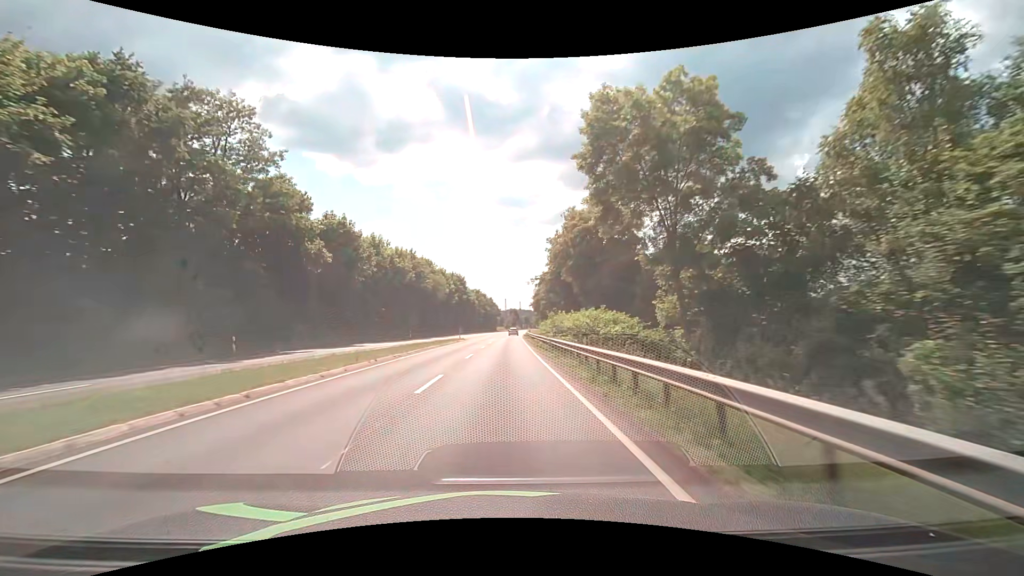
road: primary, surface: asphalt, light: Day
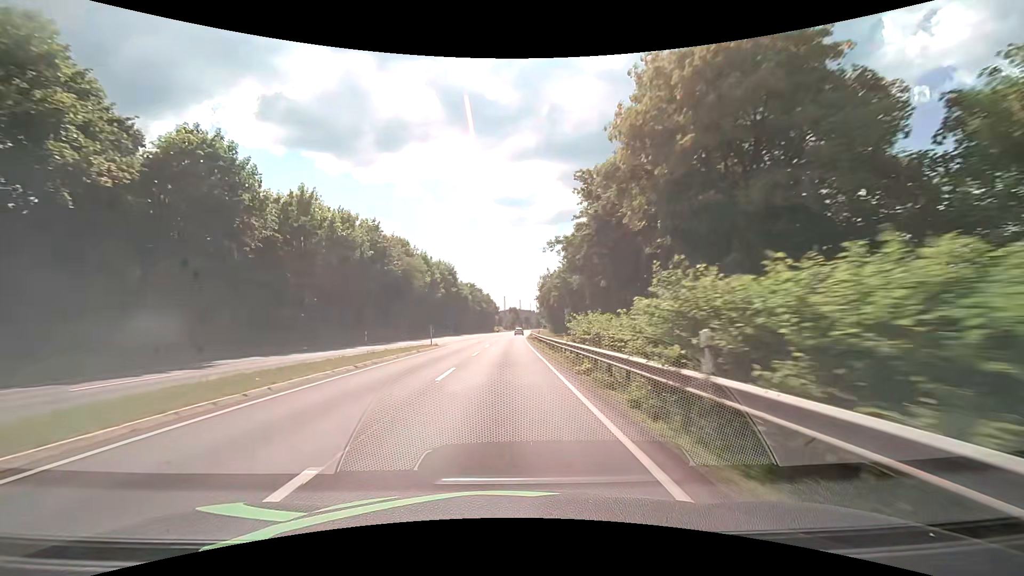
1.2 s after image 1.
(0.0, +21.5) m; 0°
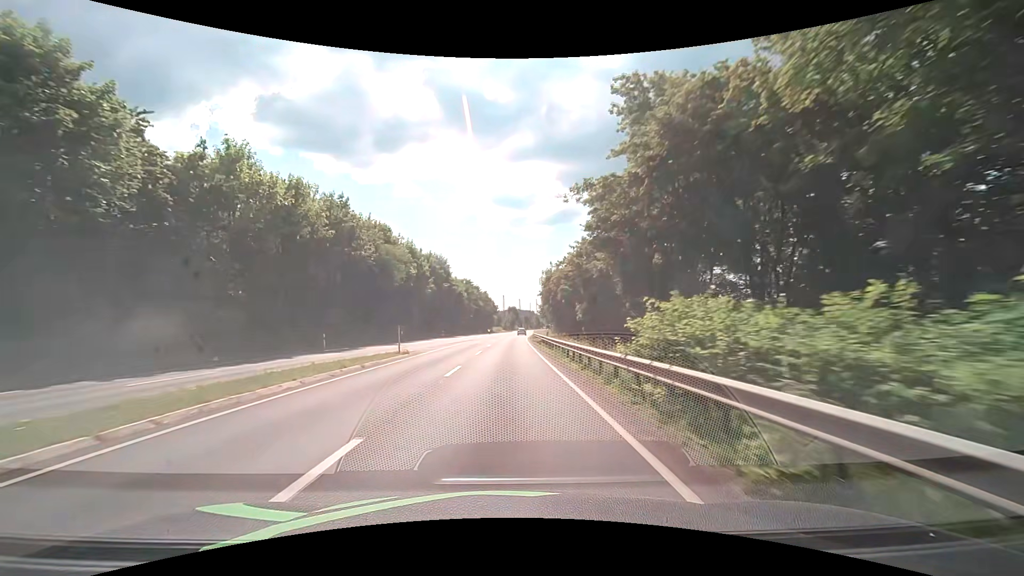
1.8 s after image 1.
(0.0, +10.7) m; 0°
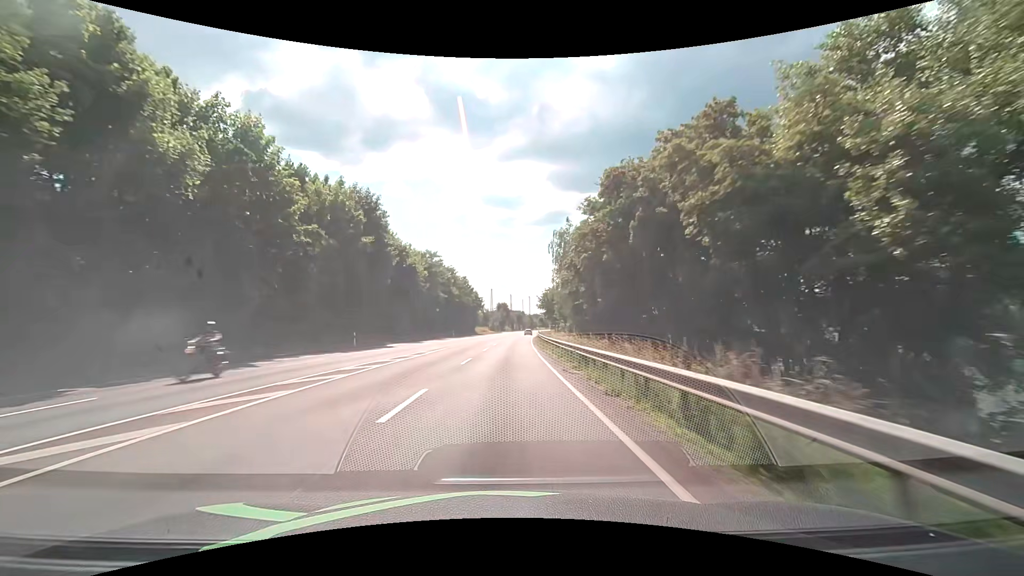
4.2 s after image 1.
(+0.5, +42.9) m; +2°
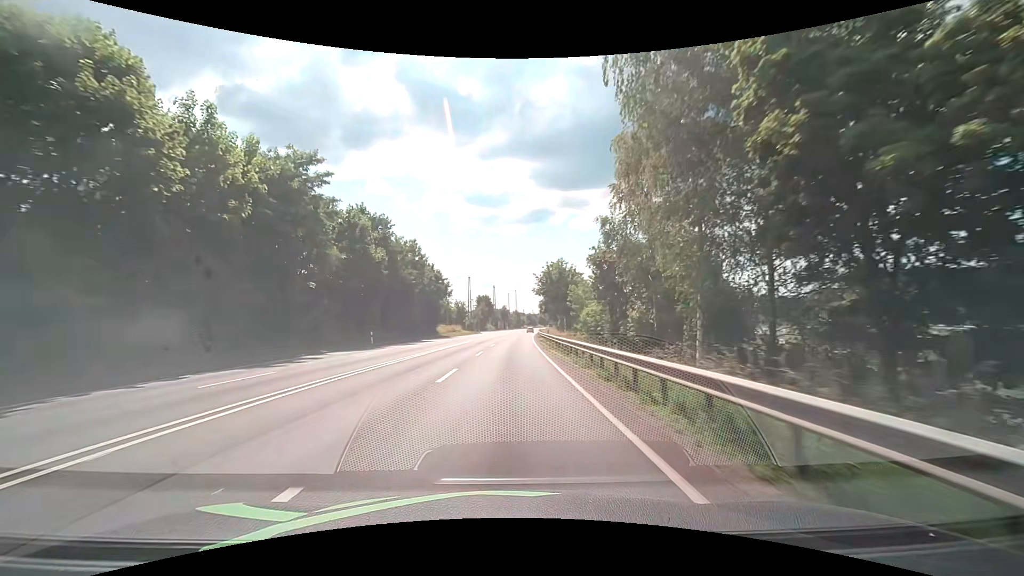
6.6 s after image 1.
(+0.4, +42.9) m; +2°
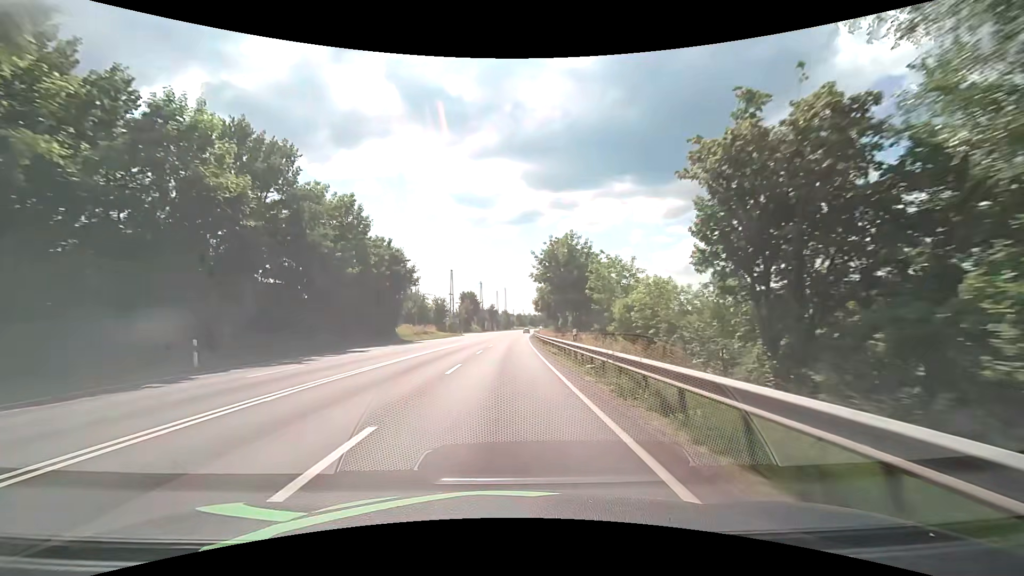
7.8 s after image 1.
(+0.2, +21.5) m; +1°
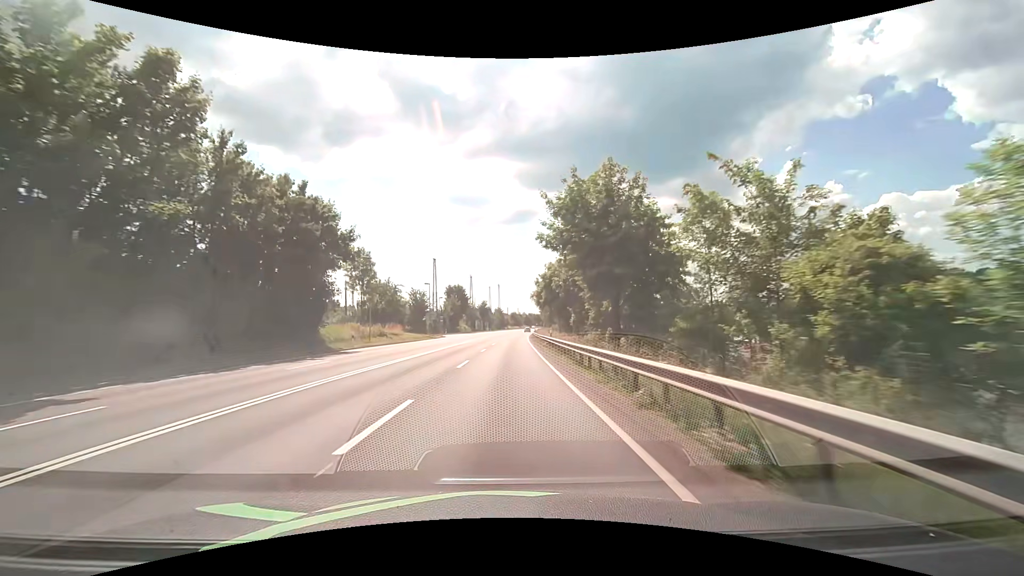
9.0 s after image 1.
(+0.1, +21.5) m; +1°
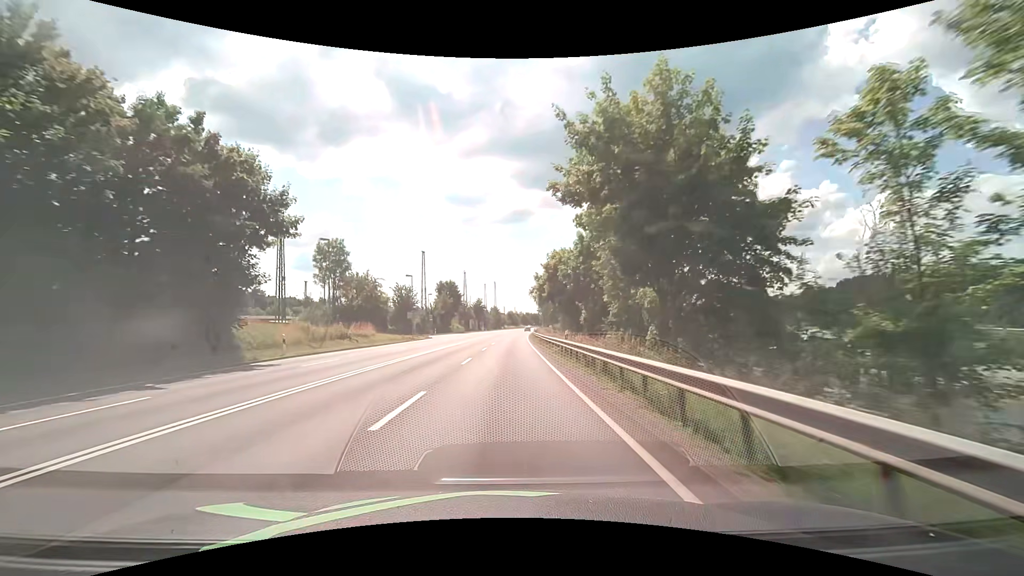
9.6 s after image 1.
(0.0, +10.7) m; 0°
(0, +10) (0, +20) (0, +30) (+1, +40) (+1, +50) (+1, +60) (+2, +70) (+2, +80) (+2, +90) (+3, +100) m
